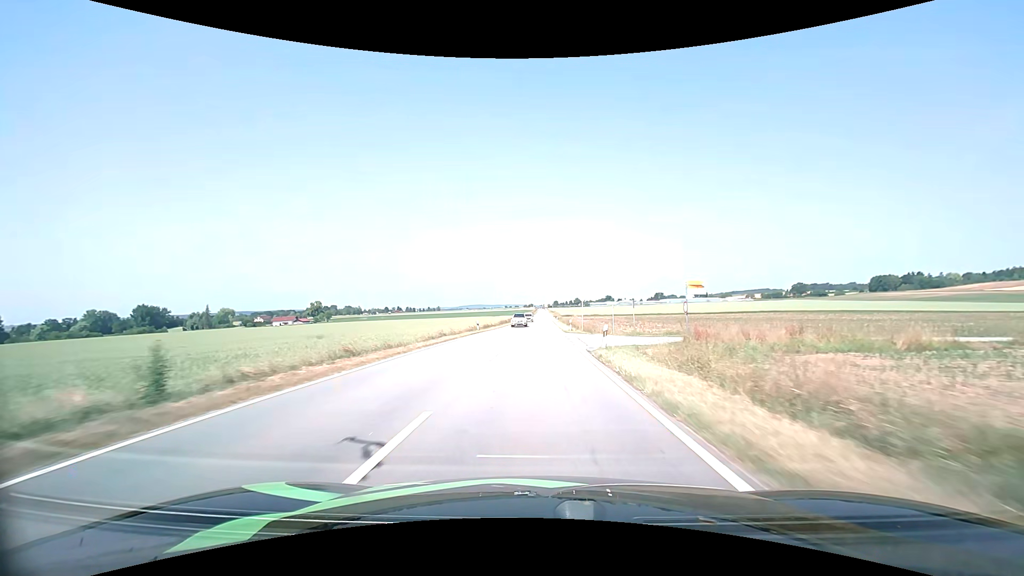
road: tertiary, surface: asphalt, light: Day
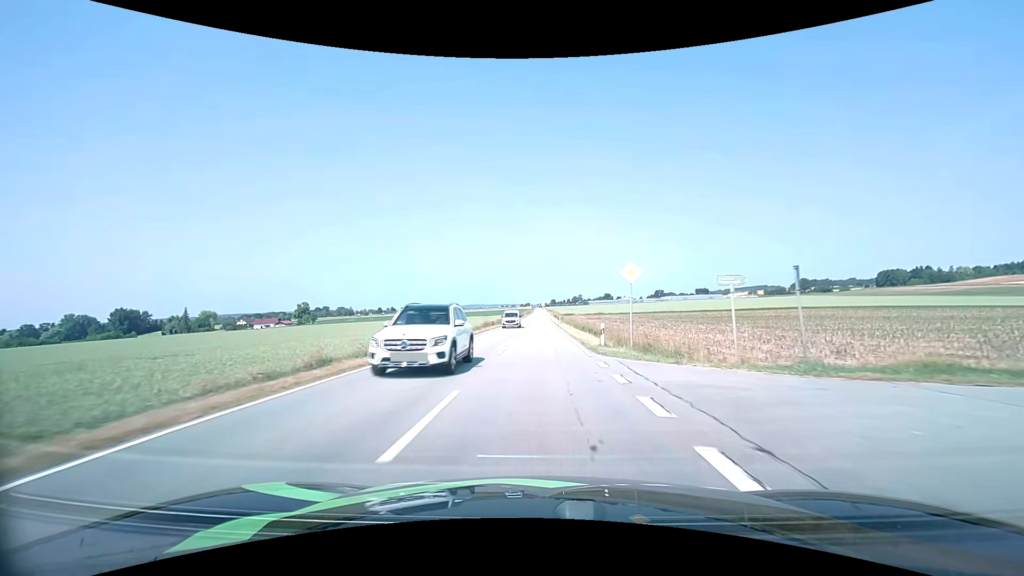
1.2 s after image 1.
(+0.1, +23.0) m; 0°
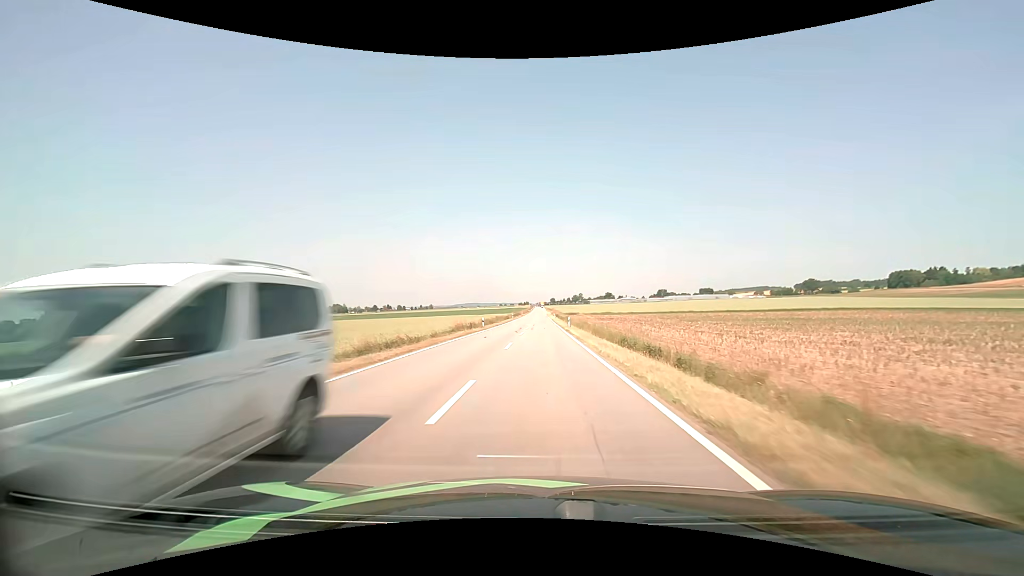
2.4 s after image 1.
(0.0, +23.1) m; 0°
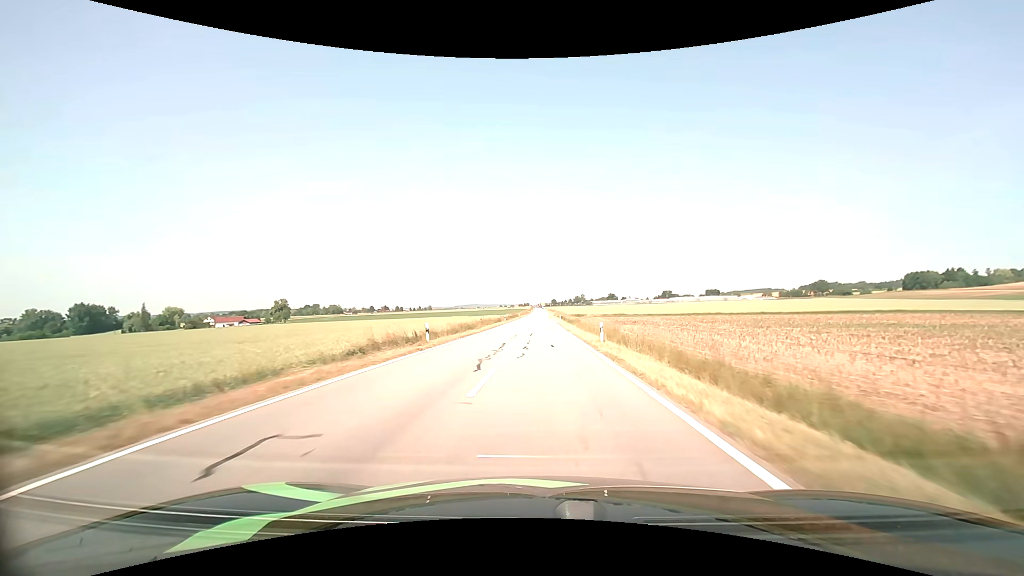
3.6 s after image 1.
(0.0, +23.3) m; 0°
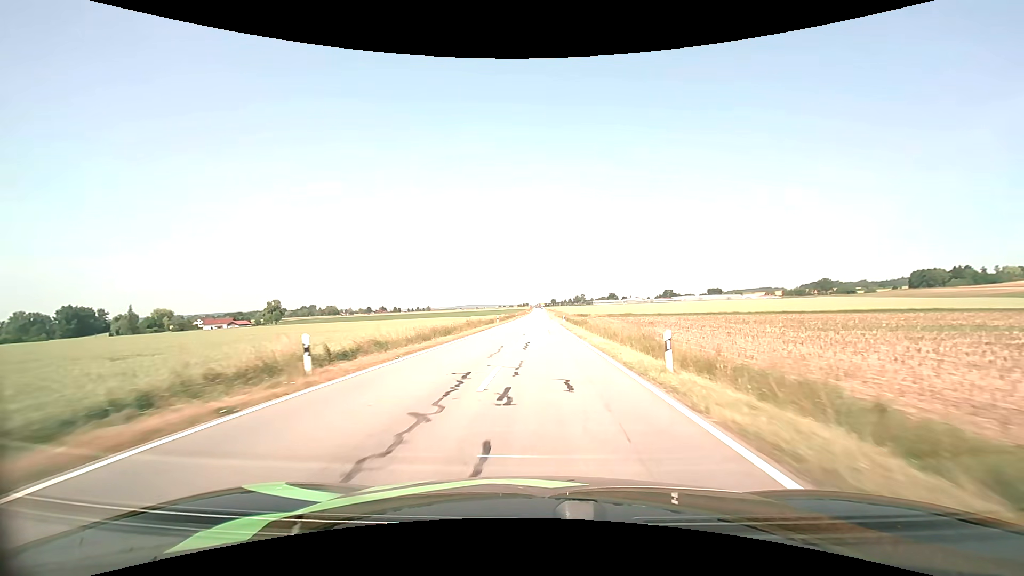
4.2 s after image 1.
(0.0, +11.7) m; 0°
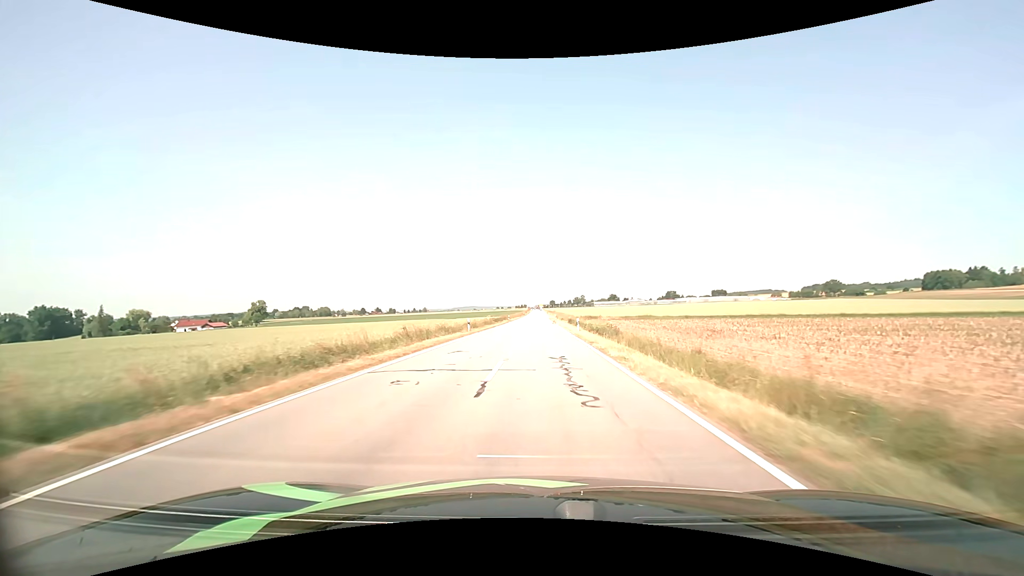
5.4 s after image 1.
(0.0, +23.4) m; 0°
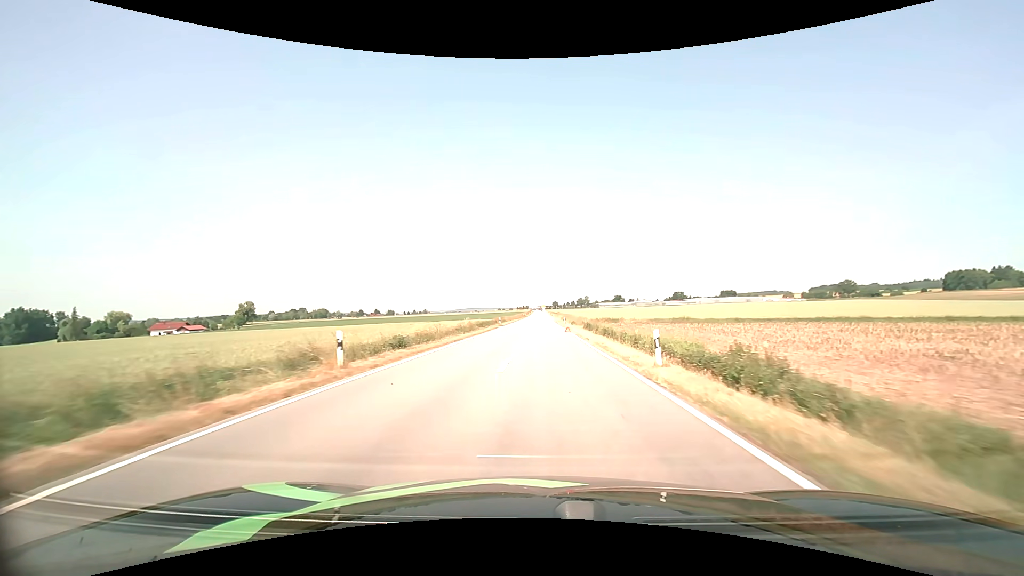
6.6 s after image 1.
(0.0, +23.5) m; 0°
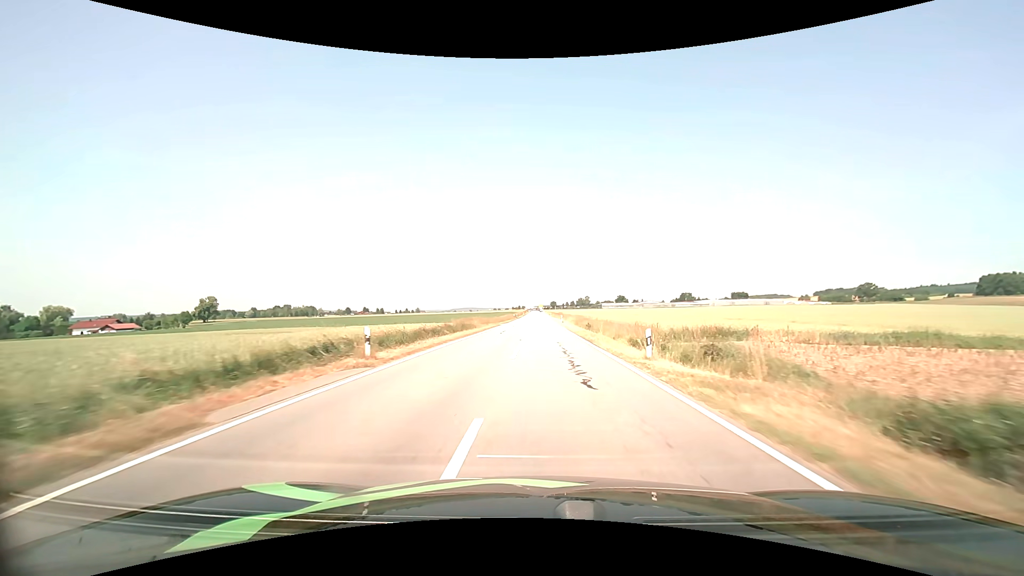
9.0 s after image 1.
(-0.1, +46.5) m; 0°
(0, +10) (0, +20) (0, +30) (0, +40) (0, +50) (0, +60) (0, +70) (0, +80) (0, +90) (+1, +100) m
